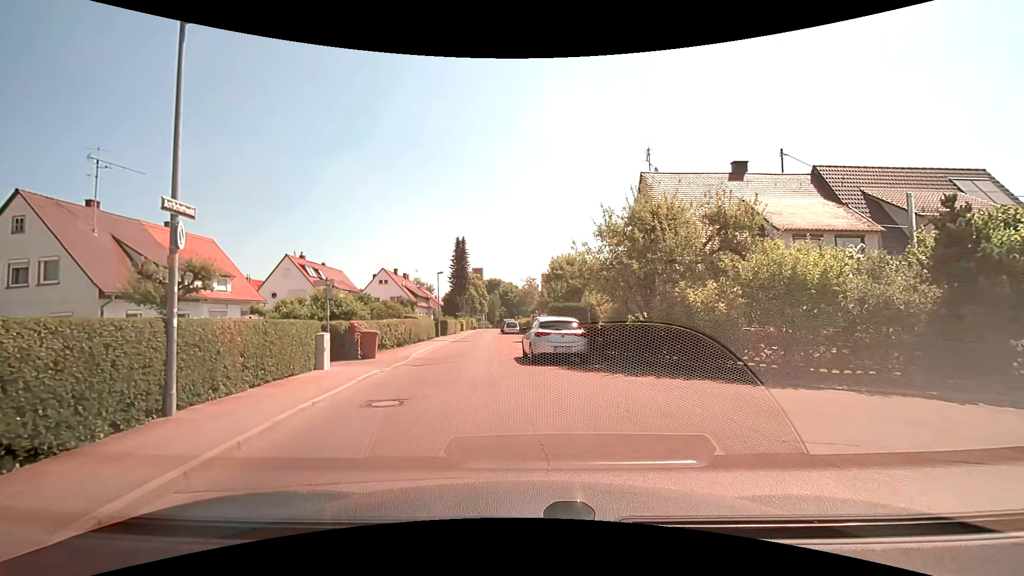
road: residential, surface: asphalt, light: Day
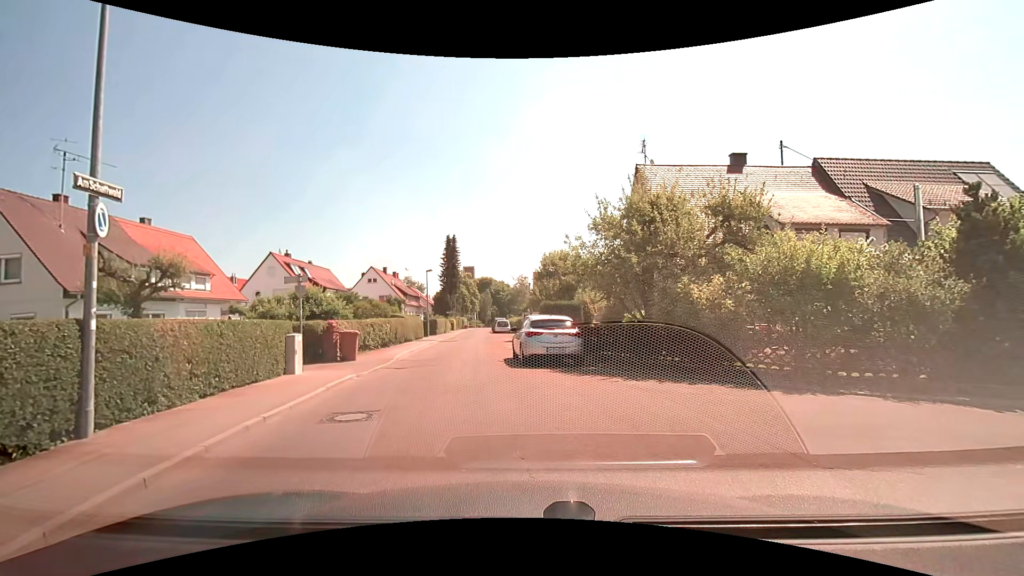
(0.0, +1.1) m; 0°
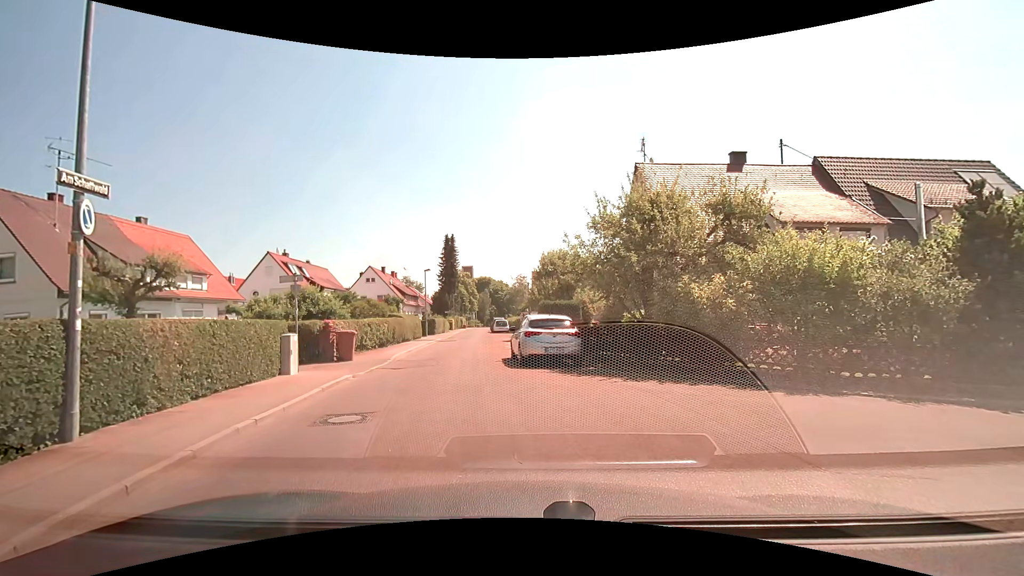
(0.0, +0.2) m; 0°
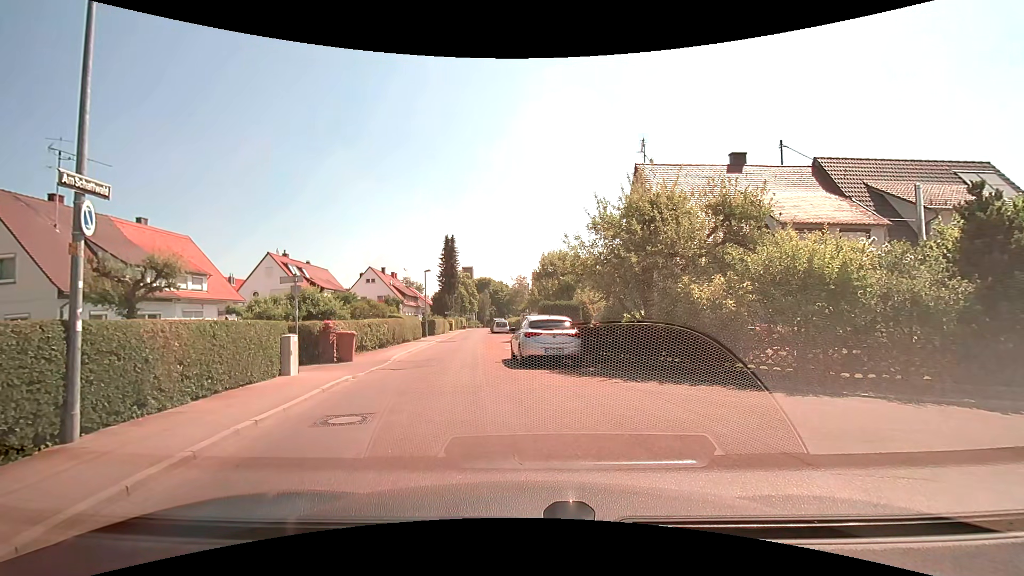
(0.0, 0.0) m; 0°
